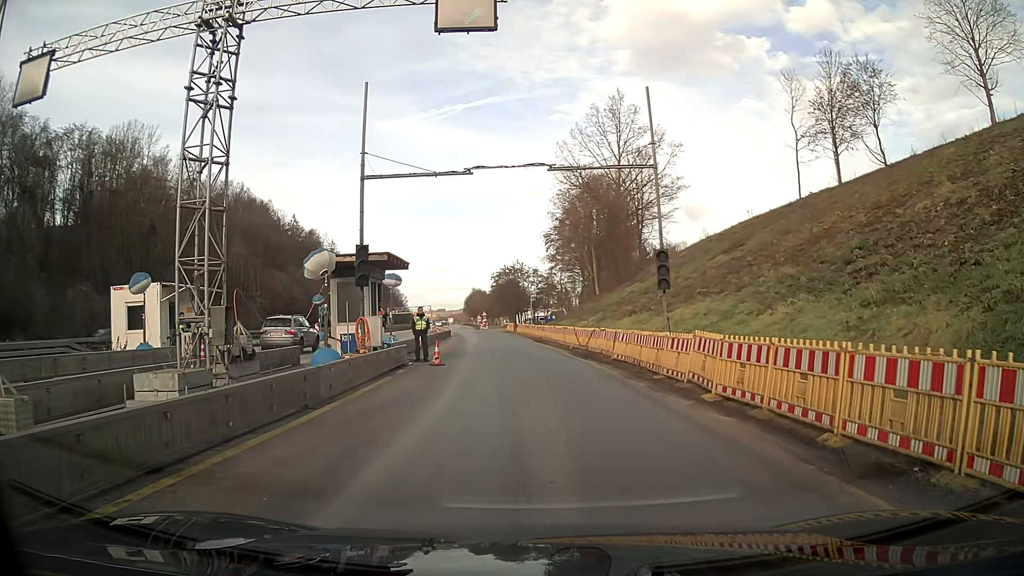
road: motorway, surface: asphalt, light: Day
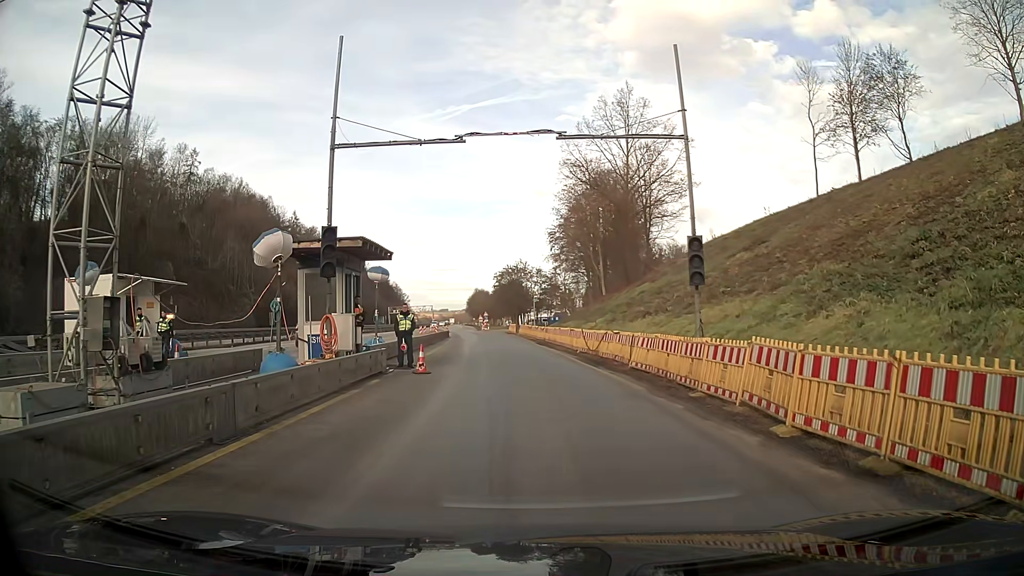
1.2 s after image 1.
(0.0, +3.4) m; 0°
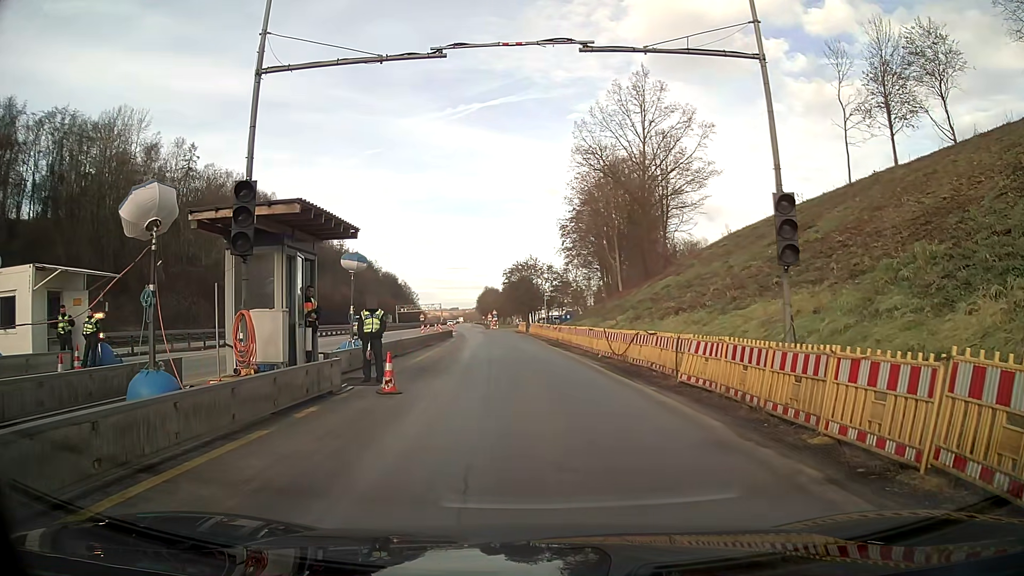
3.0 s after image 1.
(0.0, +5.1) m; -1°
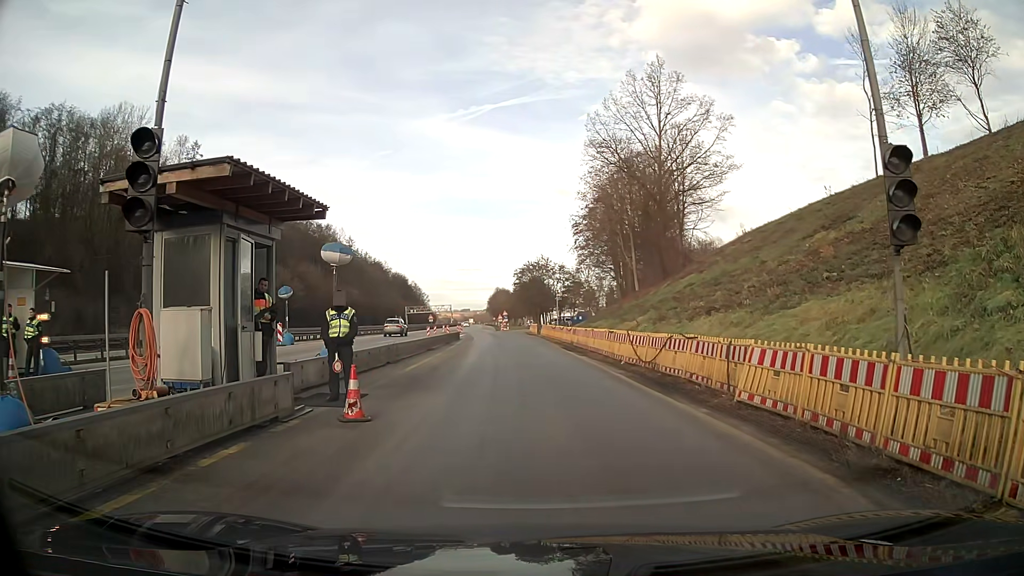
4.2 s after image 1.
(0.0, +3.2) m; 0°
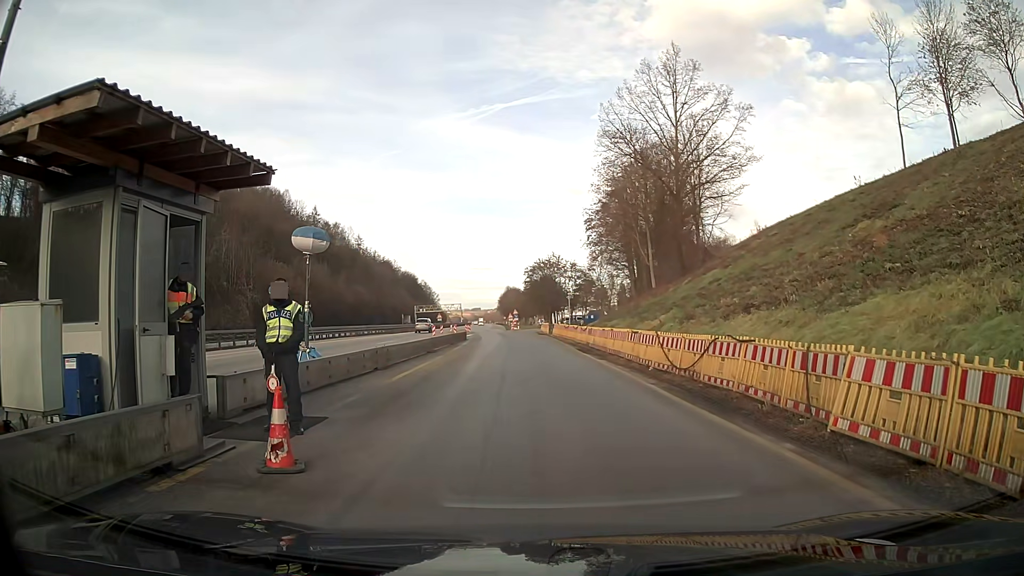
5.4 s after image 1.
(0.0, +3.1) m; -1°
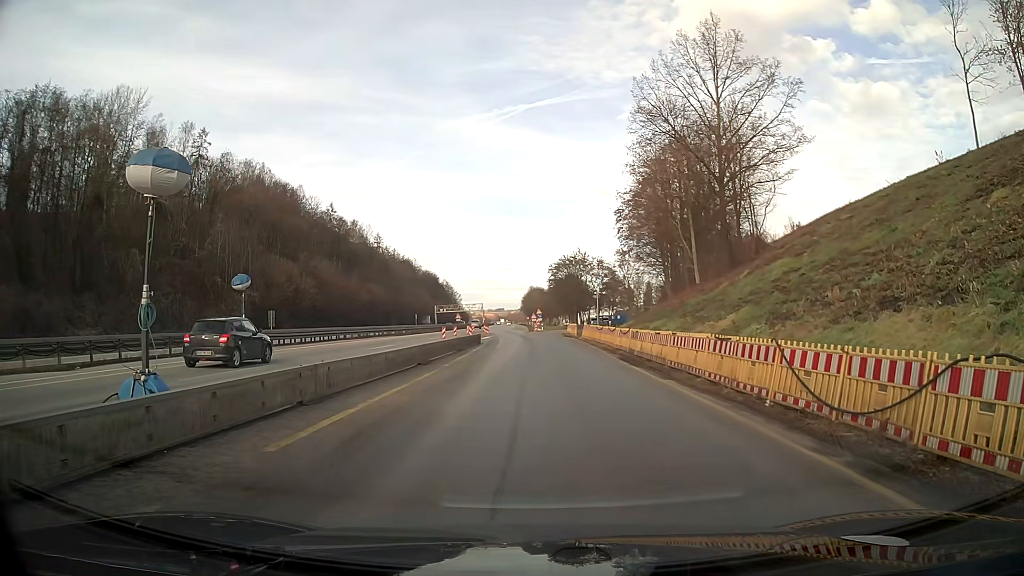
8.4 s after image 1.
(-0.2, +7.7) m; -2°
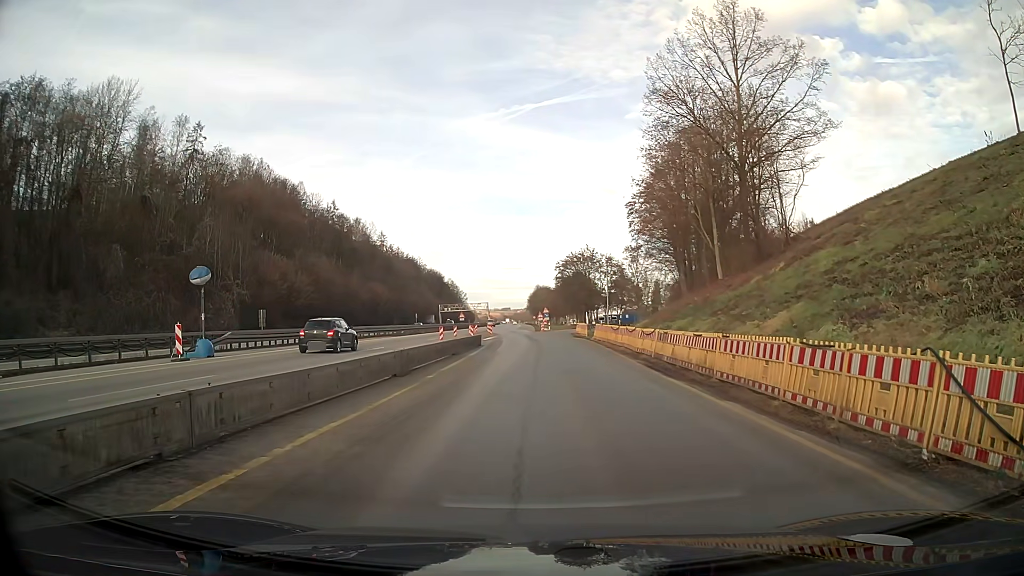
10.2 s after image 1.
(0.0, +4.6) m; 0°
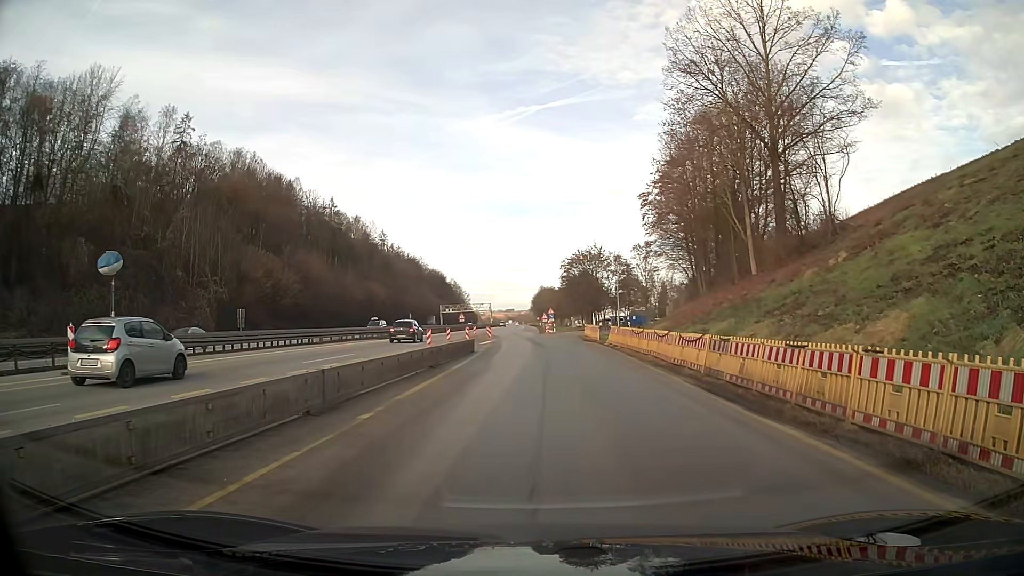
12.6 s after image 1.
(0.0, +6.6) m; 0°
